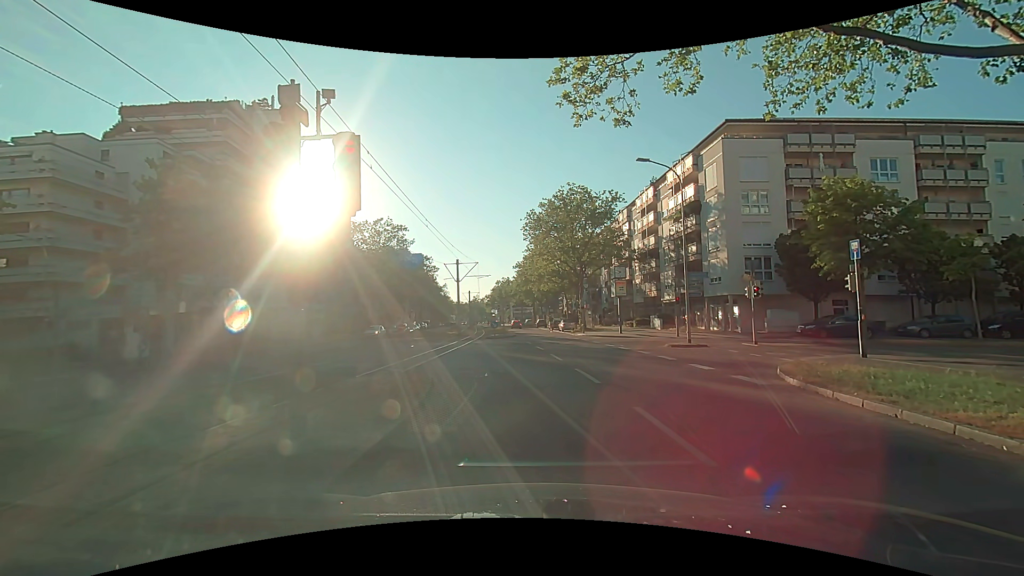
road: tertiary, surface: asphalt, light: Day
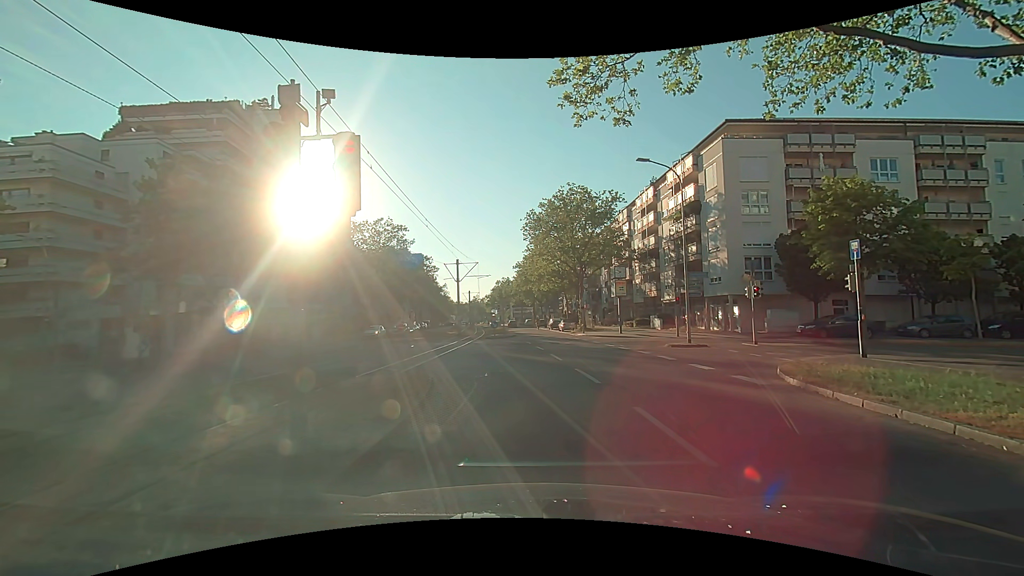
(0.0, 0.0) m; 0°
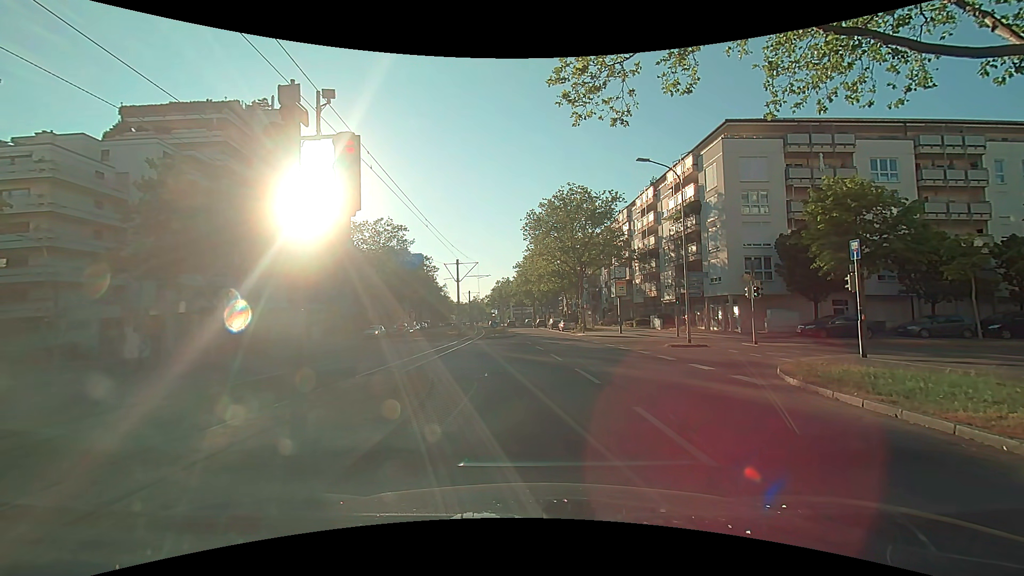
(0.0, 0.0) m; 0°
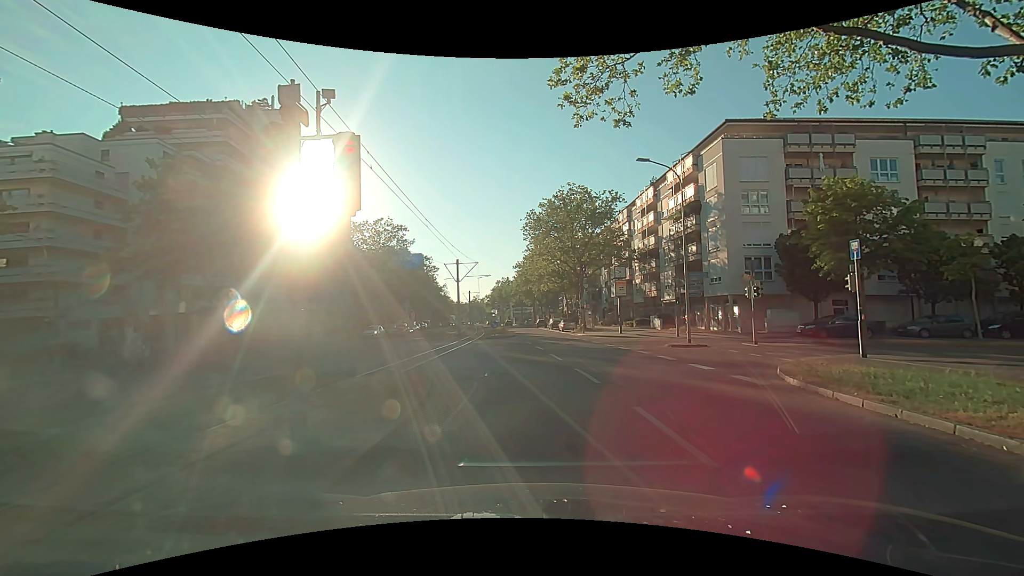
(0.0, 0.0) m; 0°
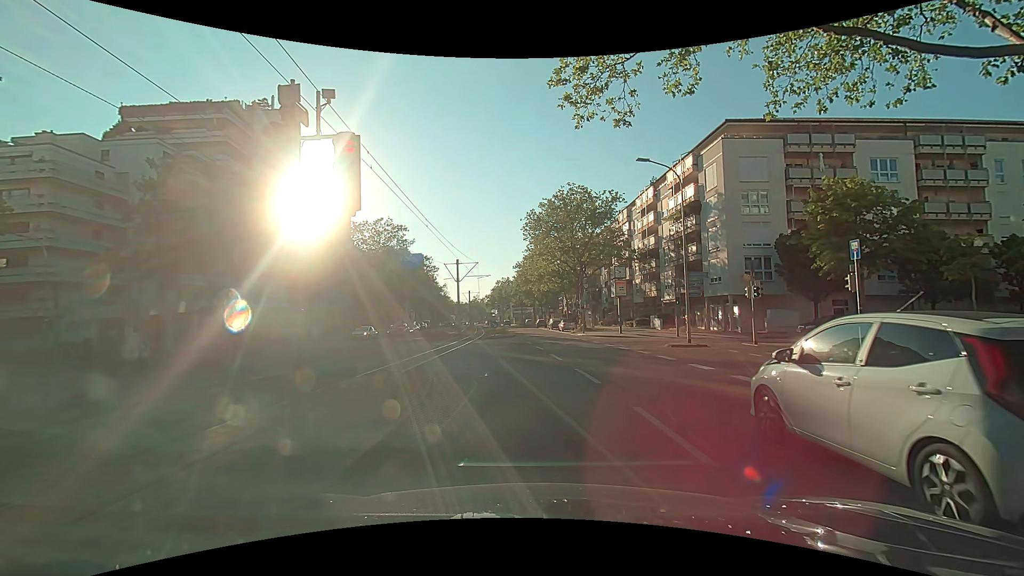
(0.0, 0.0) m; 0°
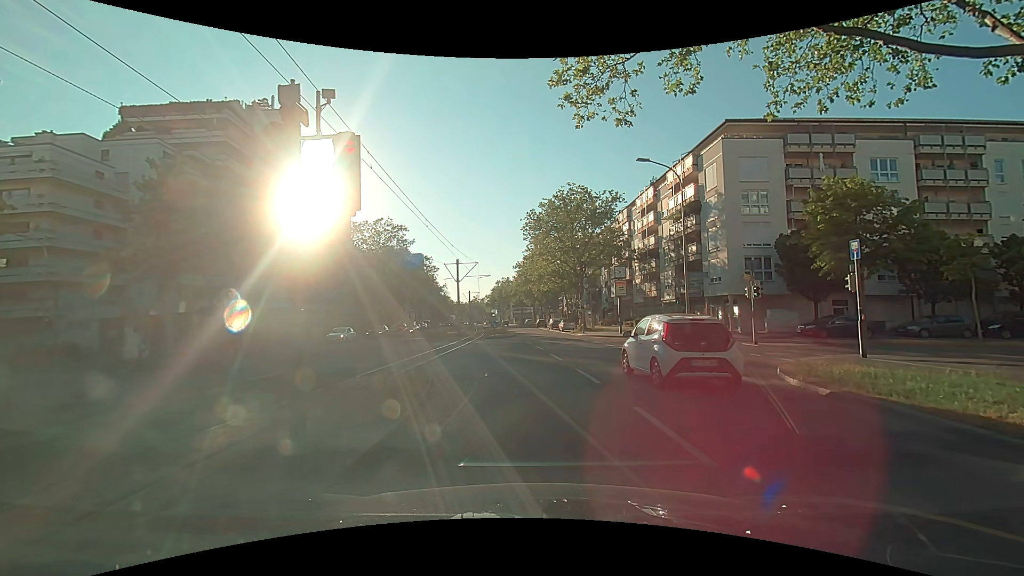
(0.0, 0.0) m; 0°
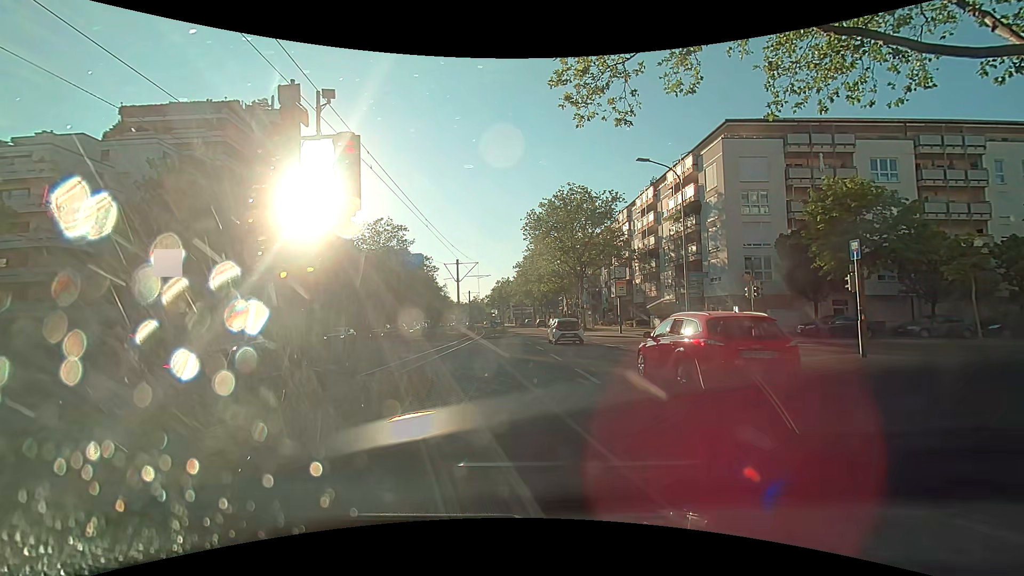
(0.0, 0.0) m; 0°
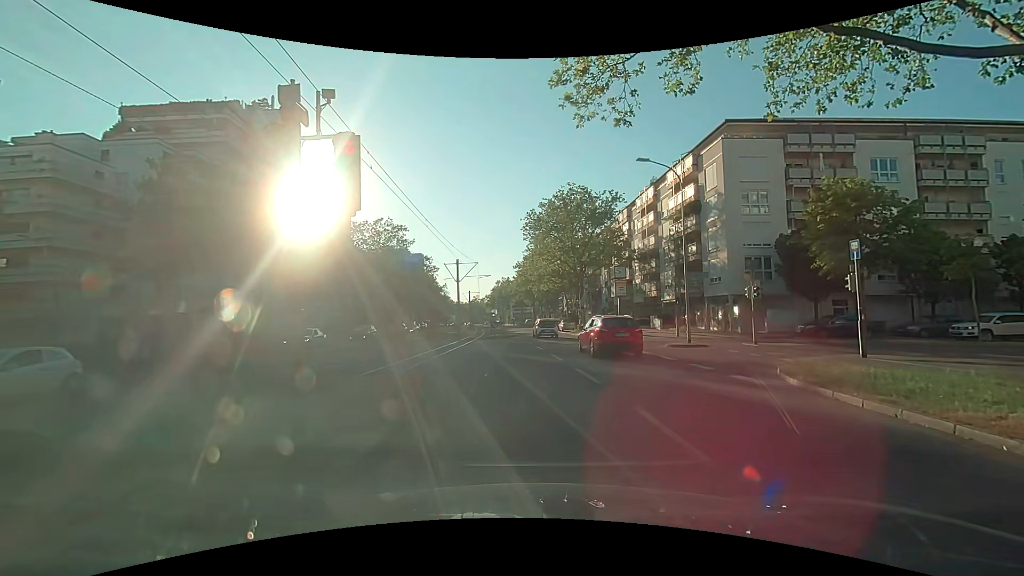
(0.0, 0.0) m; 0°
